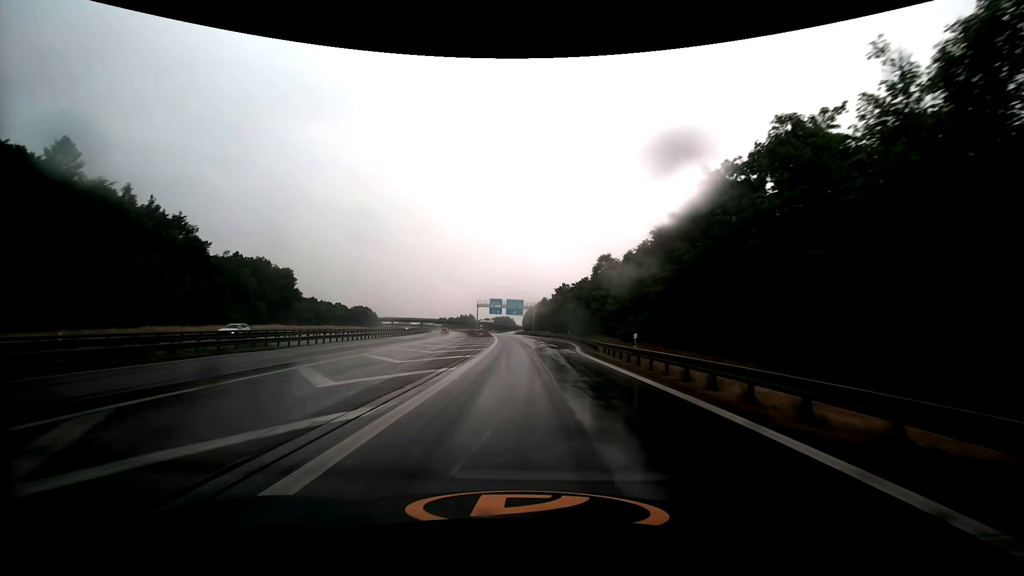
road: motorway_link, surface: asphalt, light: Day
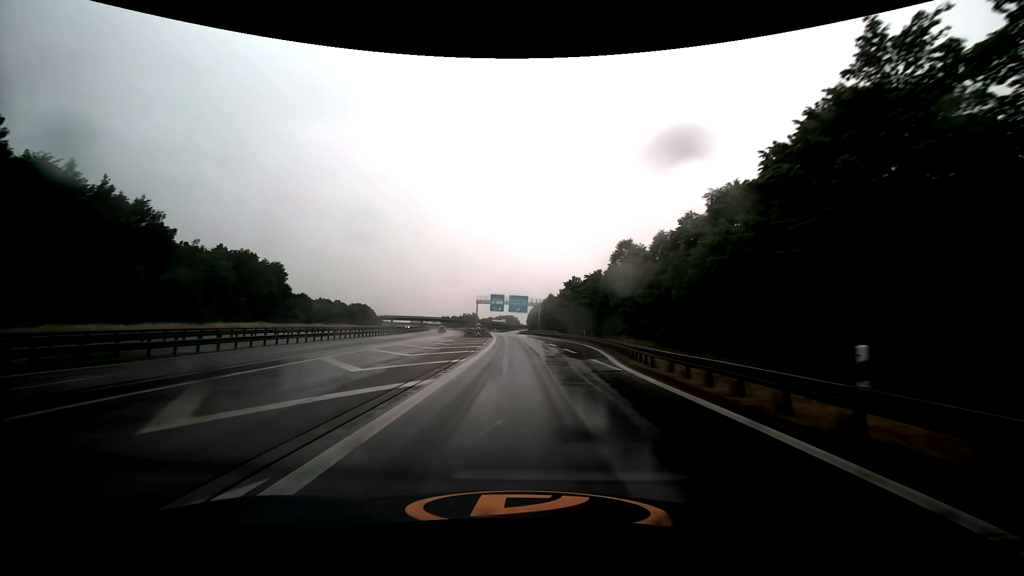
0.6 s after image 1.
(-0.1, +13.2) m; -1°
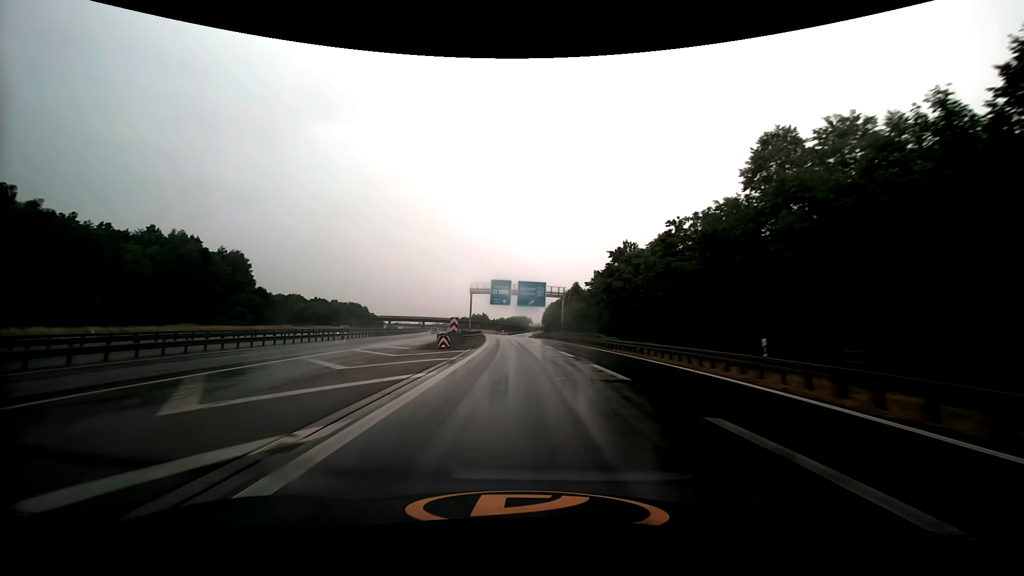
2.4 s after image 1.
(-0.4, +39.2) m; -1°
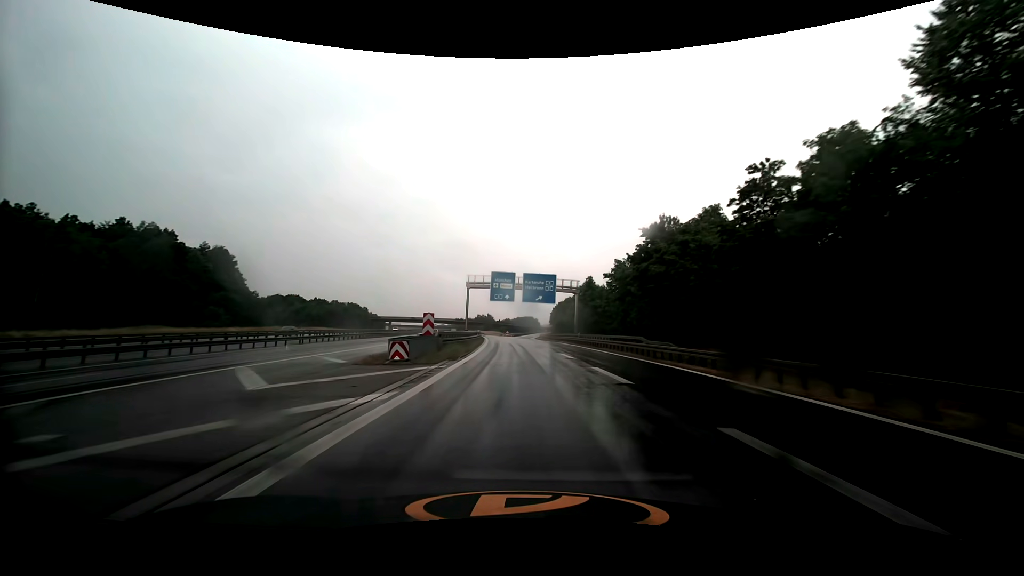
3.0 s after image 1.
(-0.1, +13.0) m; 0°
(0, +10) (0, +20) (-1, +30) (-1, +40) (-2, +50) (-2, +60) (-3, +70) (-4, +80) (-5, +90) (-6, +100) m
